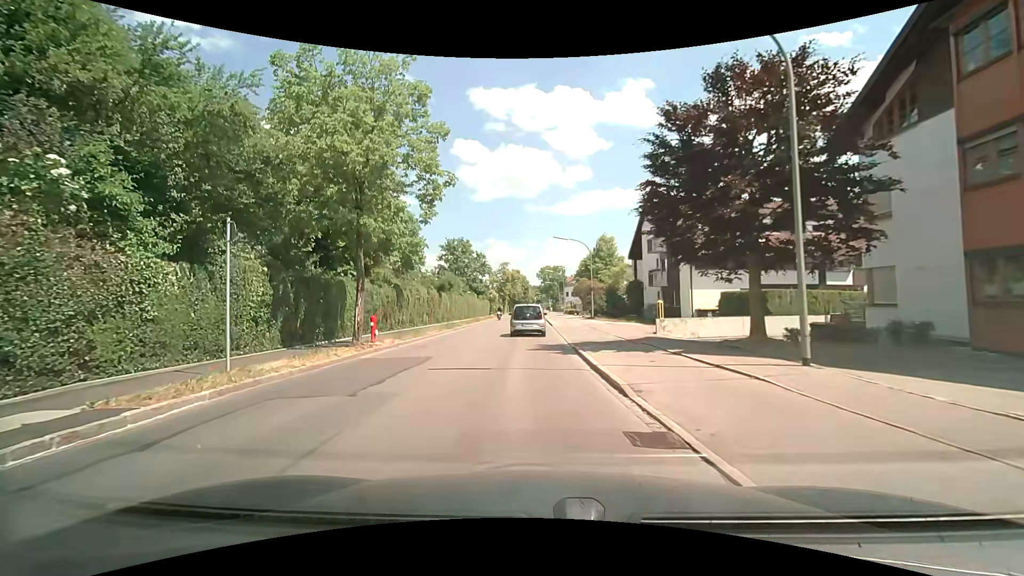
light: Day
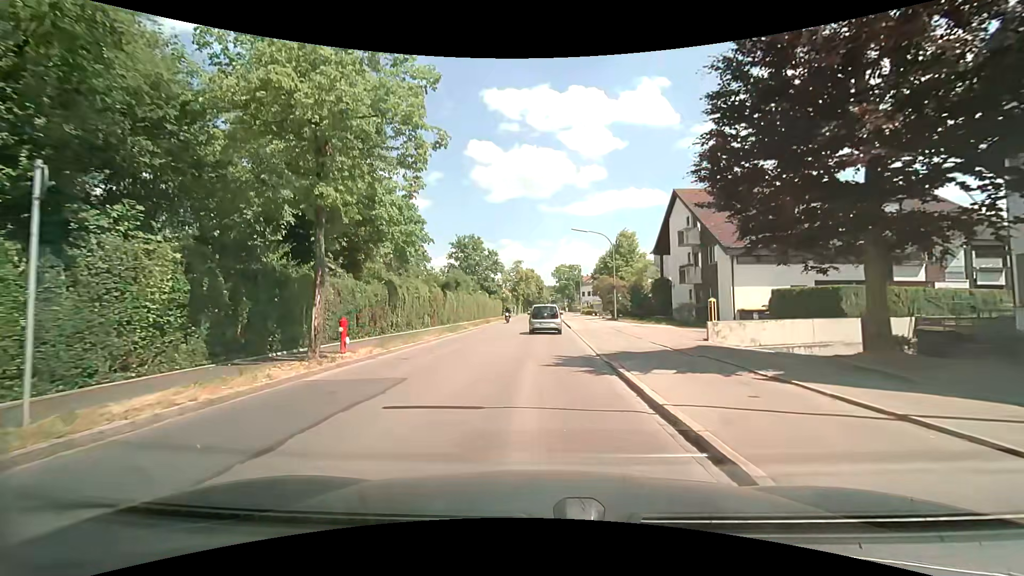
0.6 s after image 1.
(-0.1, +4.4) m; -3°
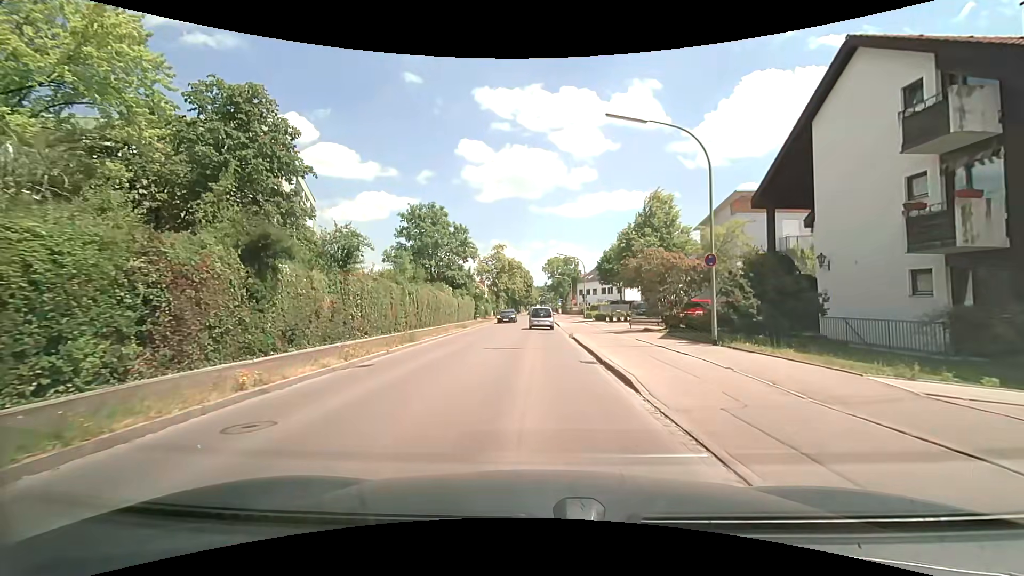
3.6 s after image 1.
(+0.2, +23.5) m; +1°
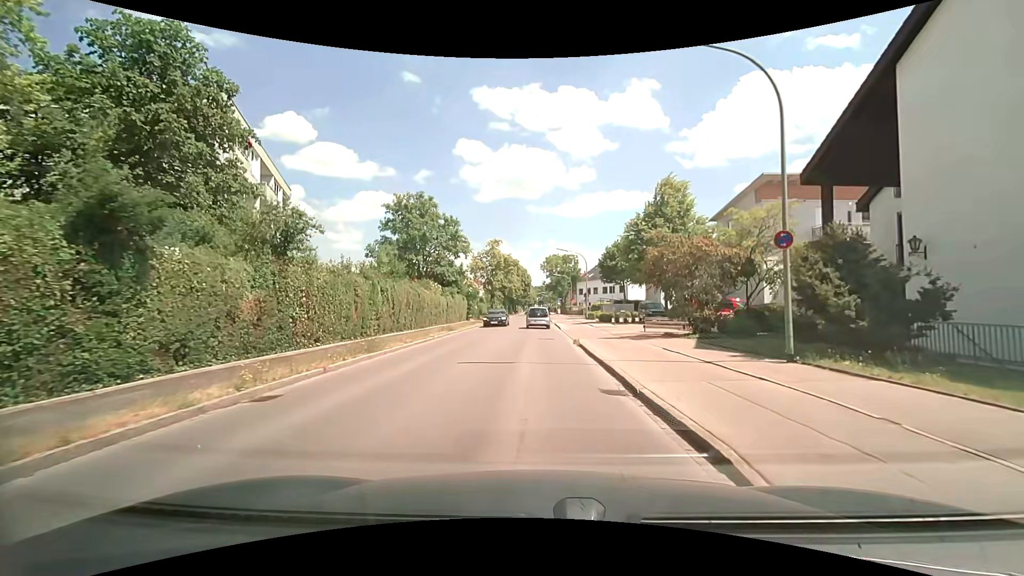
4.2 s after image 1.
(+0.1, +4.7) m; +1°
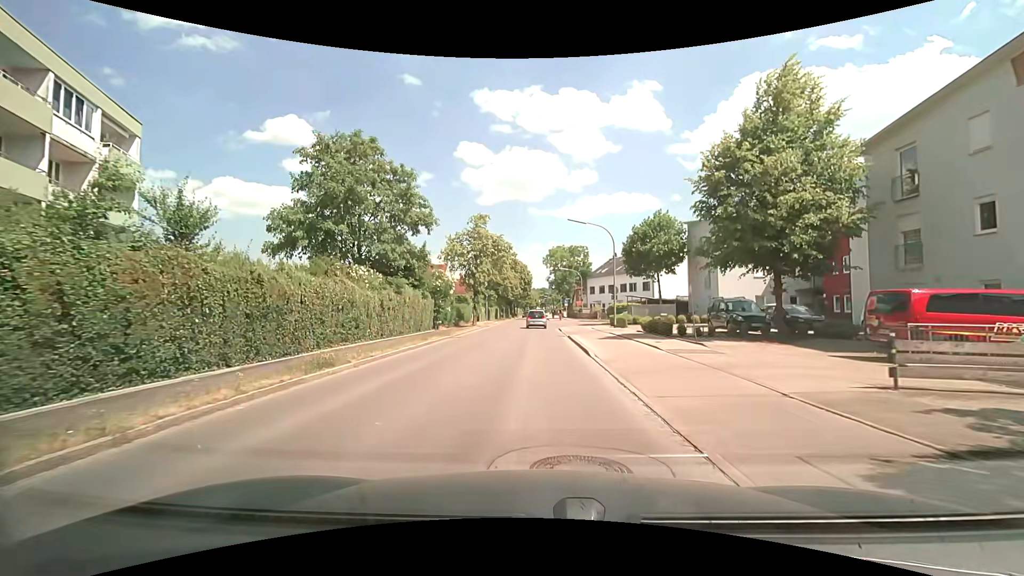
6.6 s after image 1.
(0.0, +18.1) m; -1°
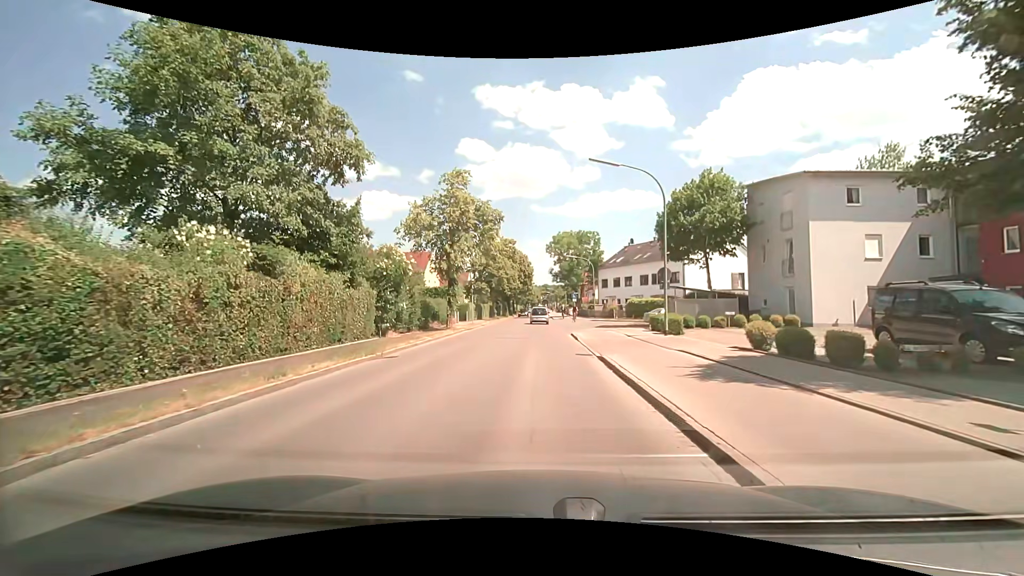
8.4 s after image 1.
(0.0, +13.3) m; 0°
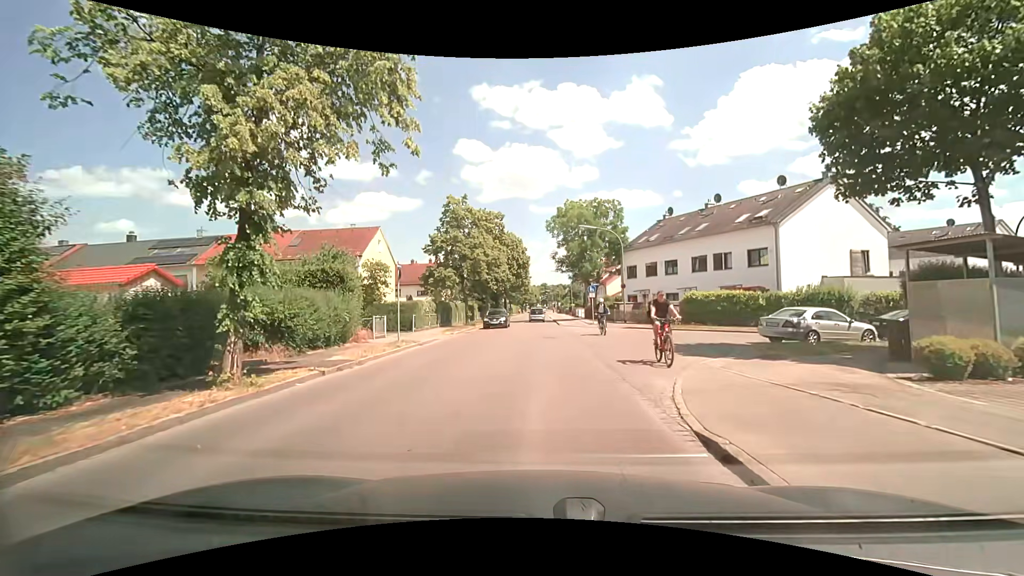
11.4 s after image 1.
(+0.1, +21.4) m; 0°
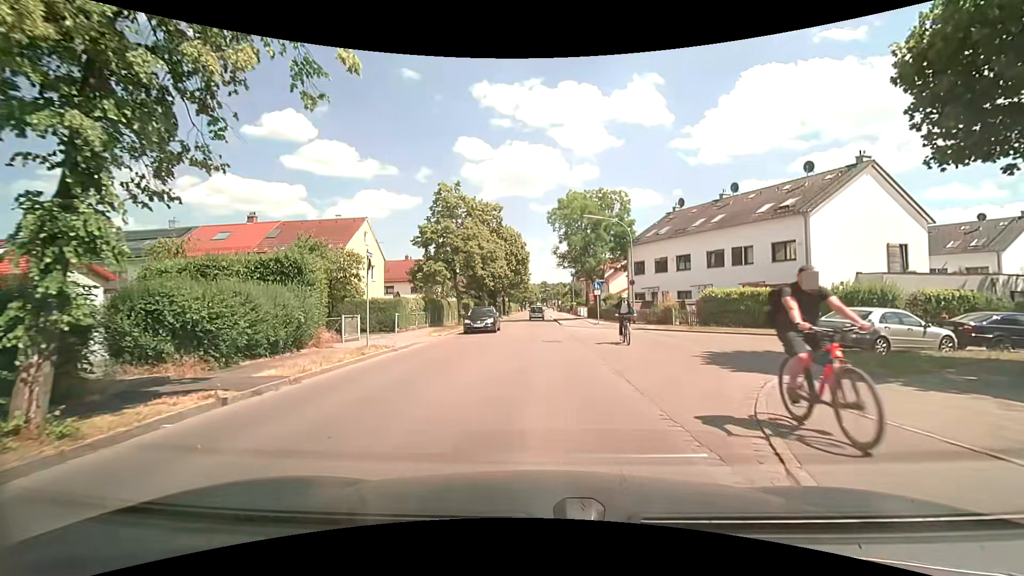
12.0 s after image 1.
(0.0, +3.5) m; 0°
